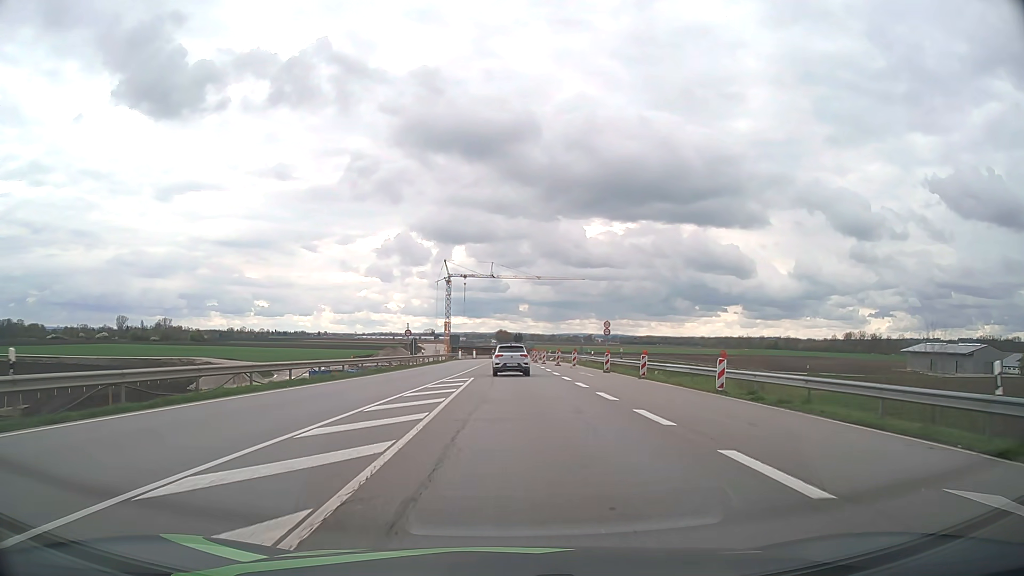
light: Day
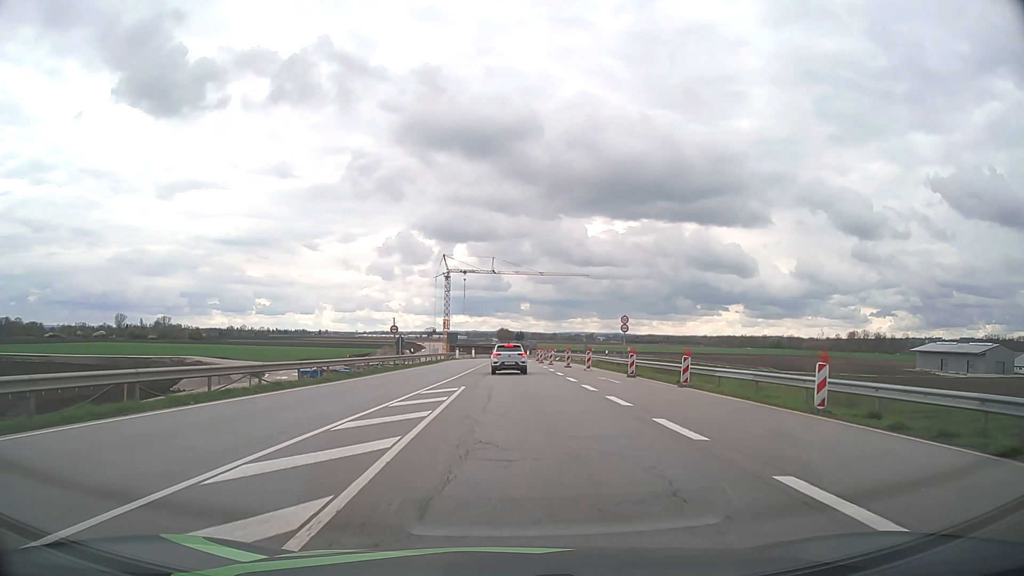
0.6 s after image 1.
(0.0, +7.9) m; 0°
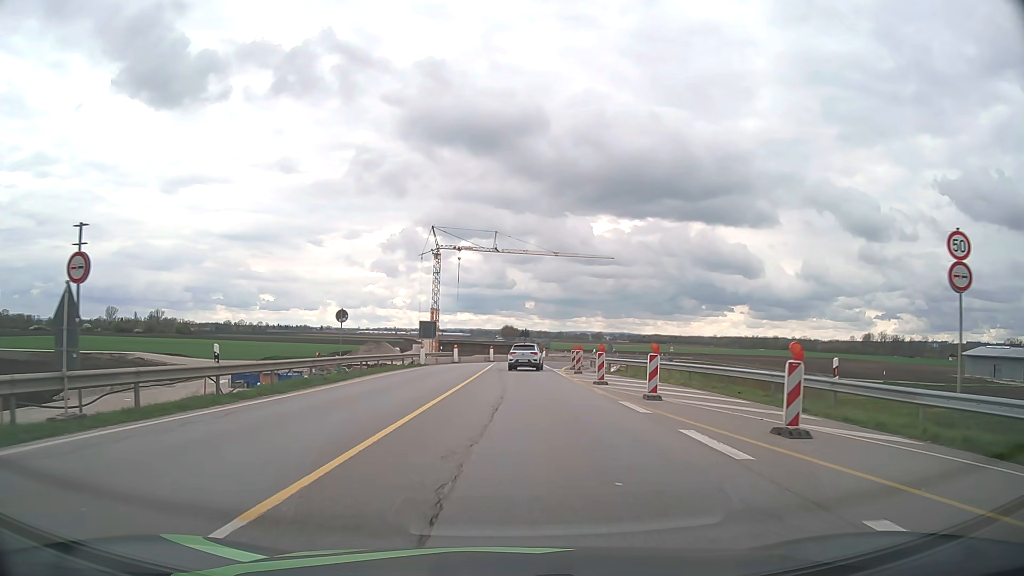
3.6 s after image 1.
(0.0, +37.9) m; -1°
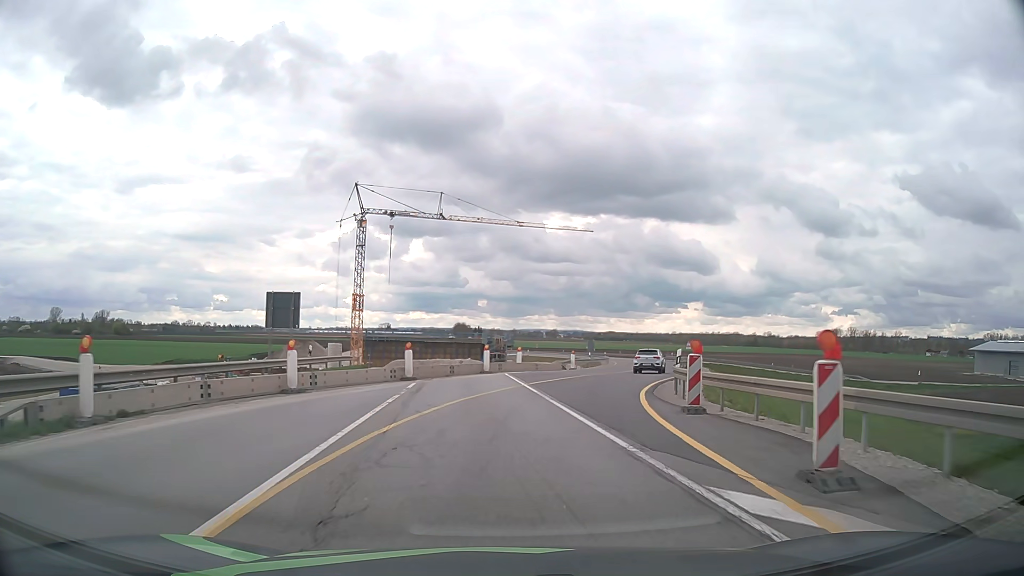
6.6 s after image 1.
(+0.7, +36.0) m; +4°
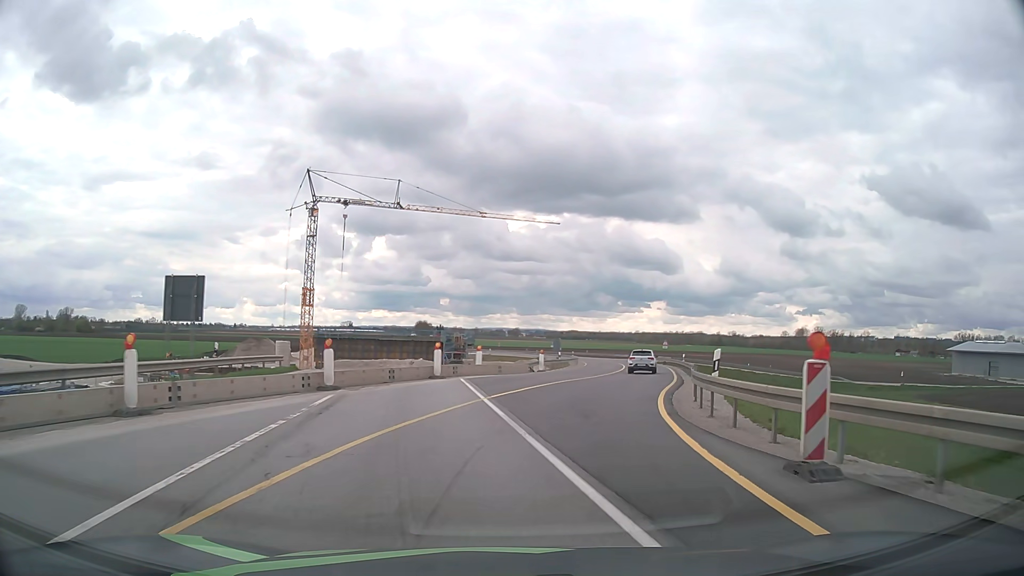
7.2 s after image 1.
(+0.2, +7.1) m; +3°
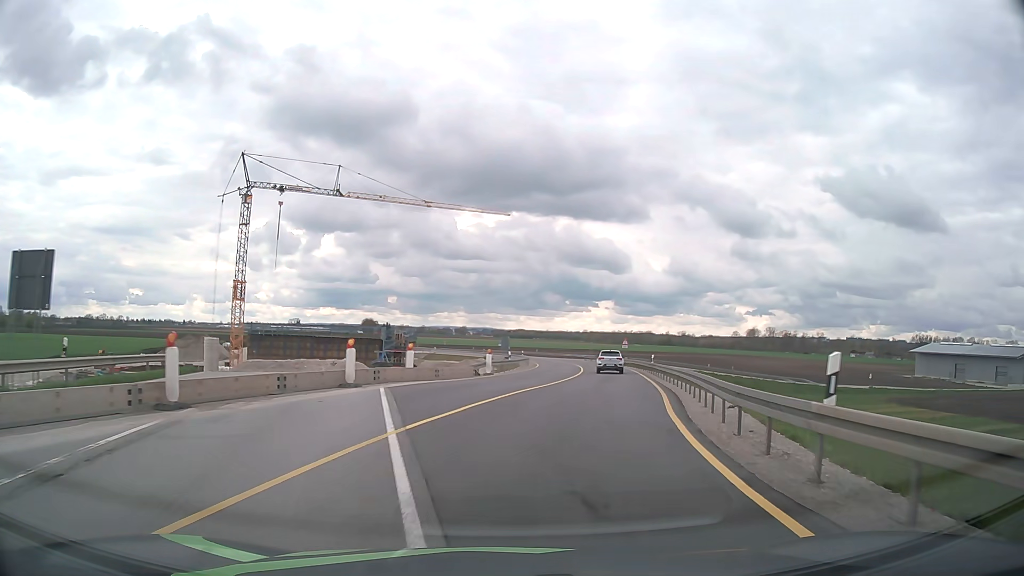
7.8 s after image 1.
(+0.3, +7.1) m; +4°
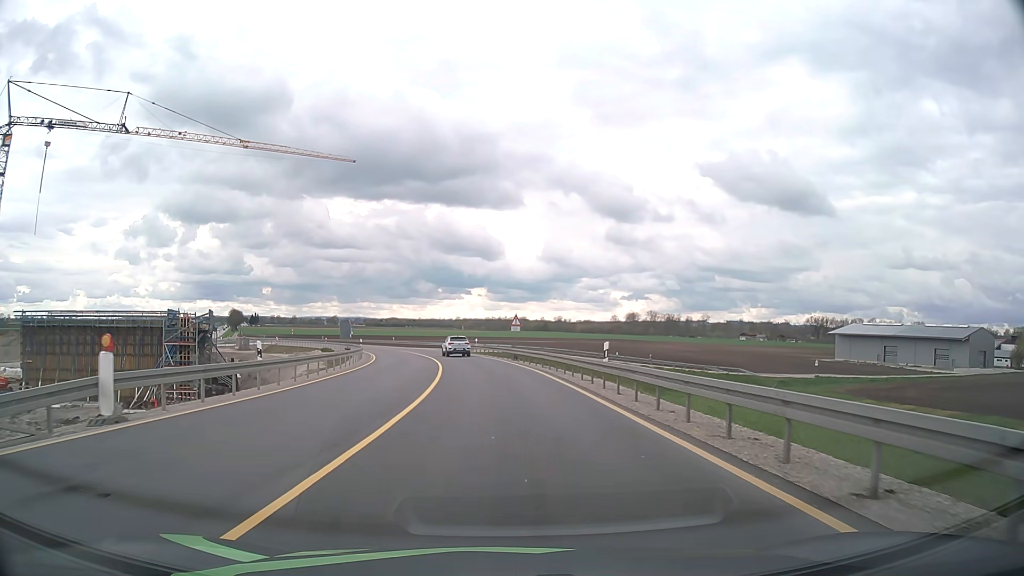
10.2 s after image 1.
(+3.8, +27.7) m; +11°
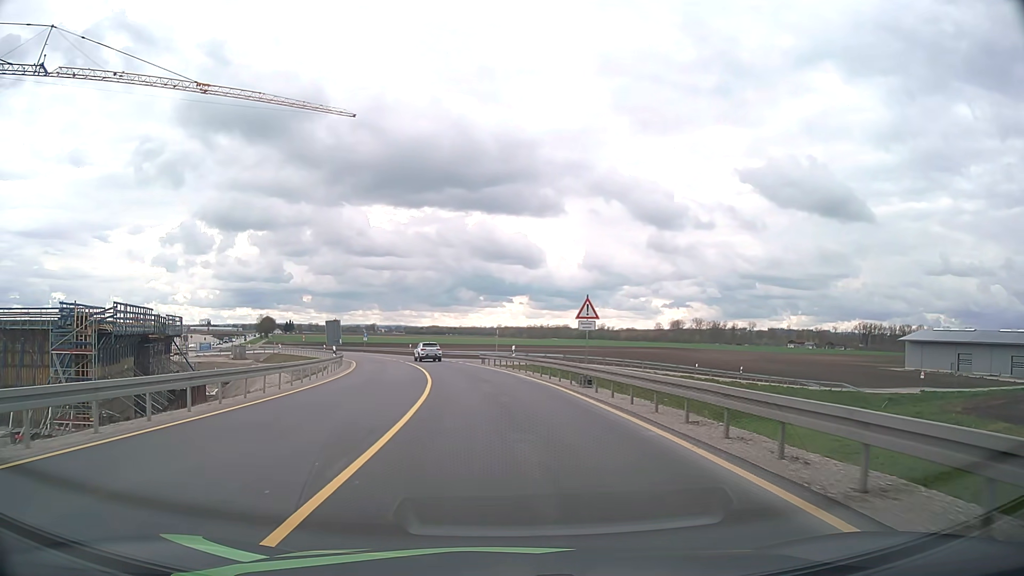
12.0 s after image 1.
(-0.5, +21.6) m; -3°
